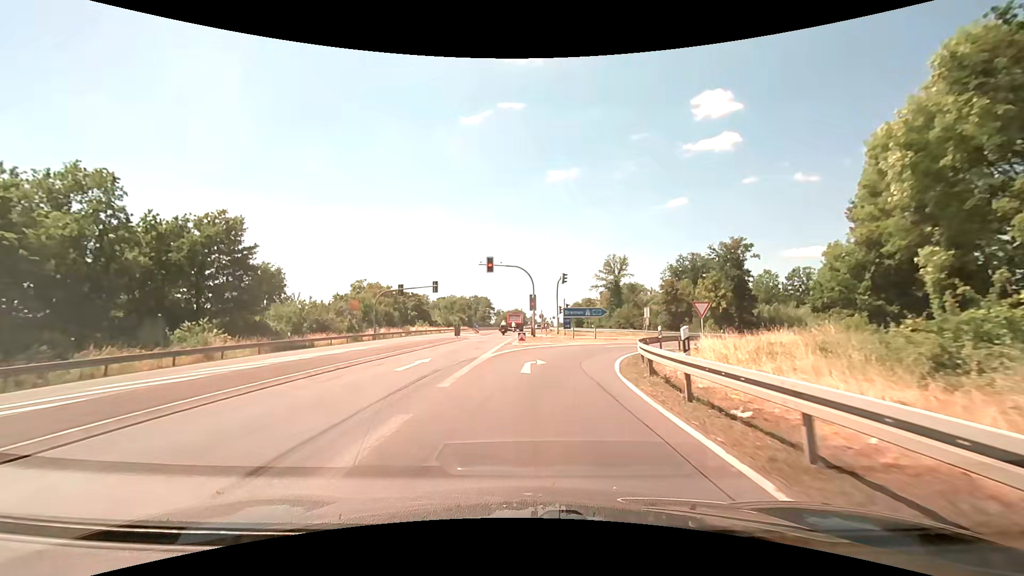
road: primary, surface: asphalt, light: Day
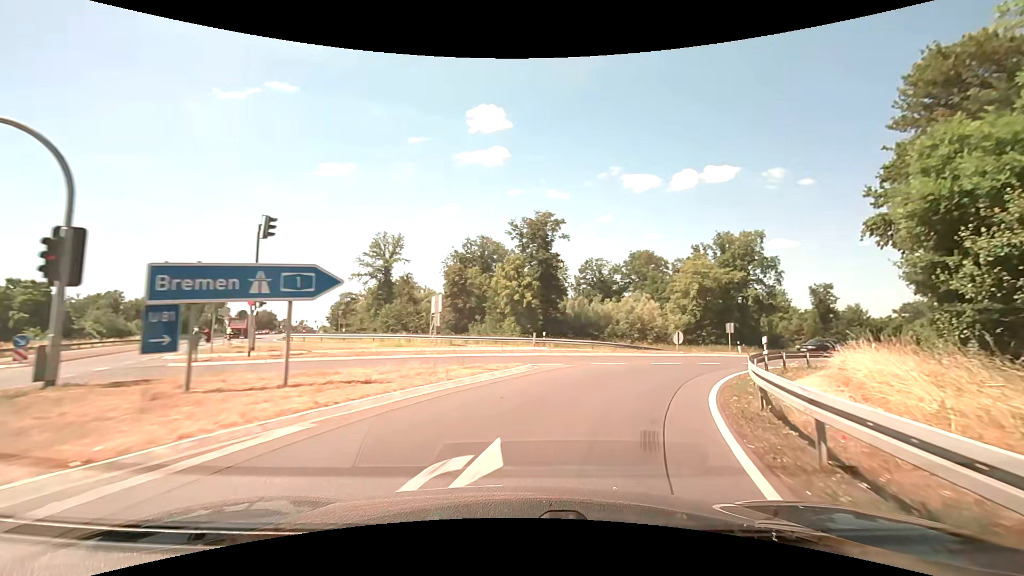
(+4.7, +28.0) m; +25°
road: motorway_link
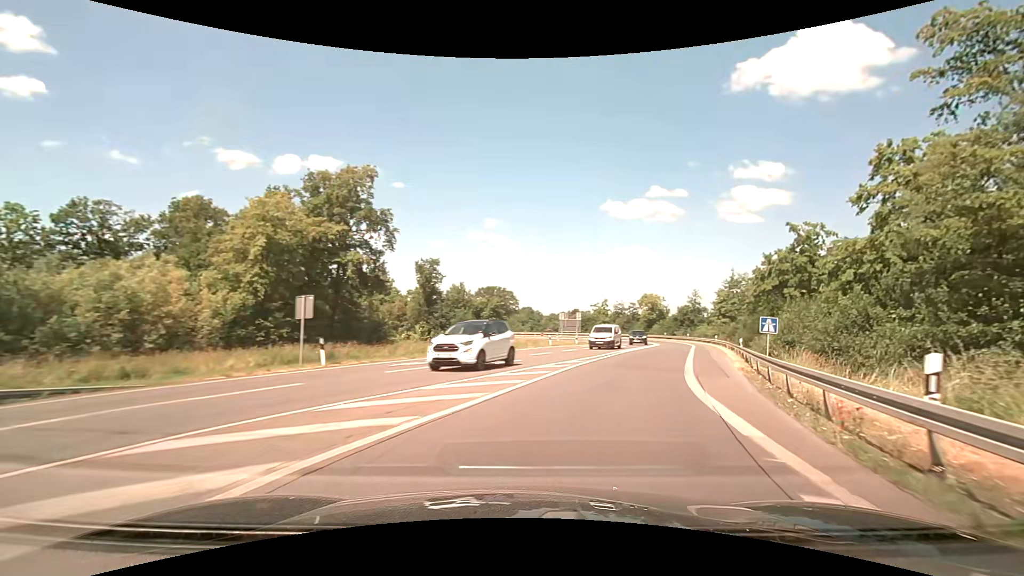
(+10.9, +28.0) m; +43°
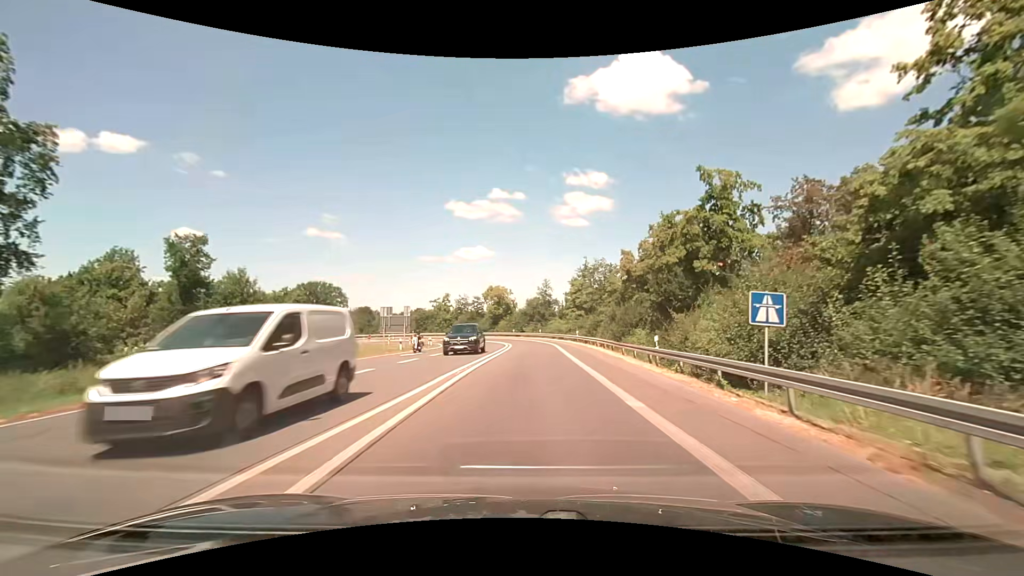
(+3.3, +17.5) m; +19°
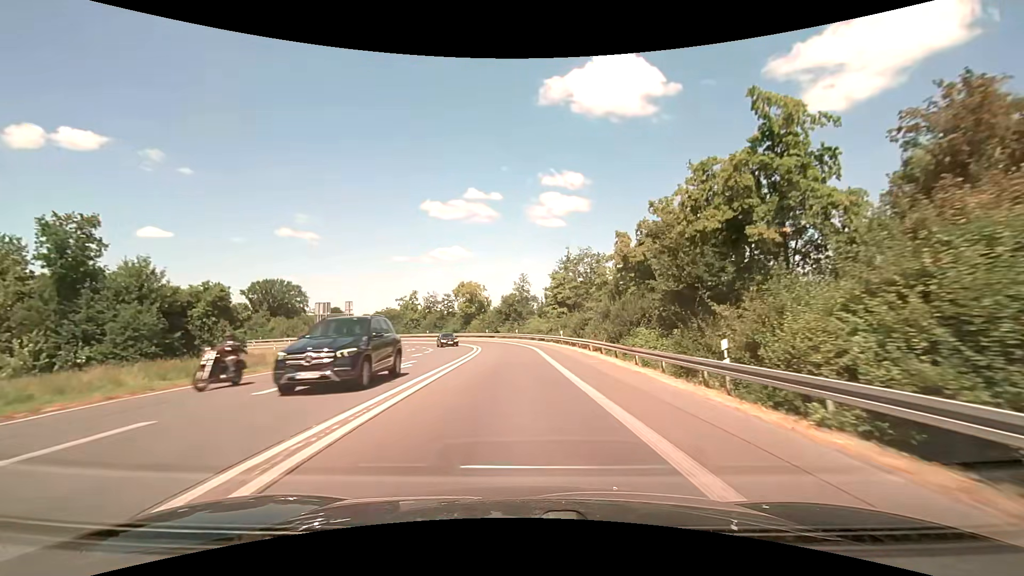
(+0.3, +10.0) m; +3°
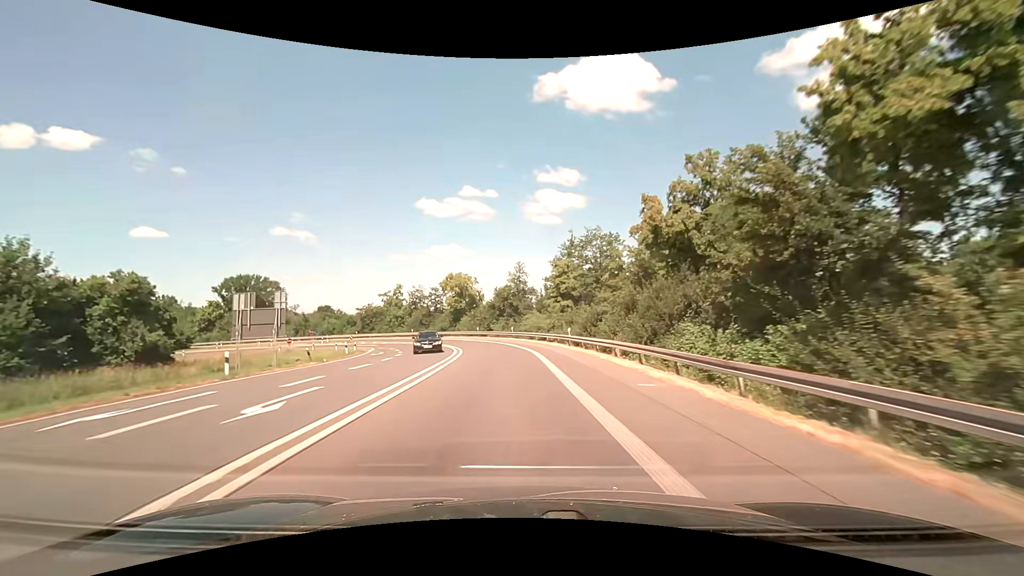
(+0.1, +10.8) m; +1°
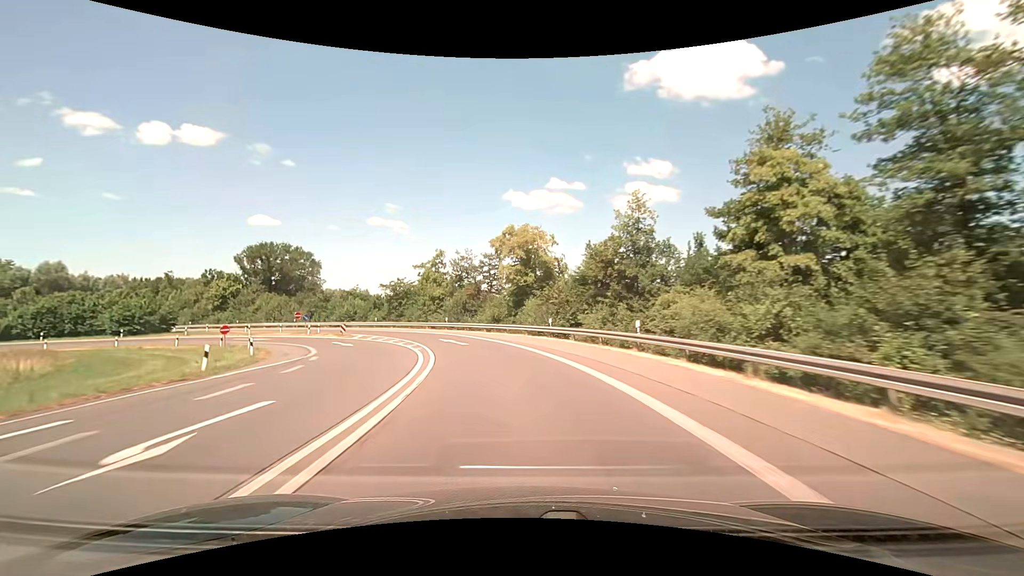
(-1.9, +34.1) m; -9°
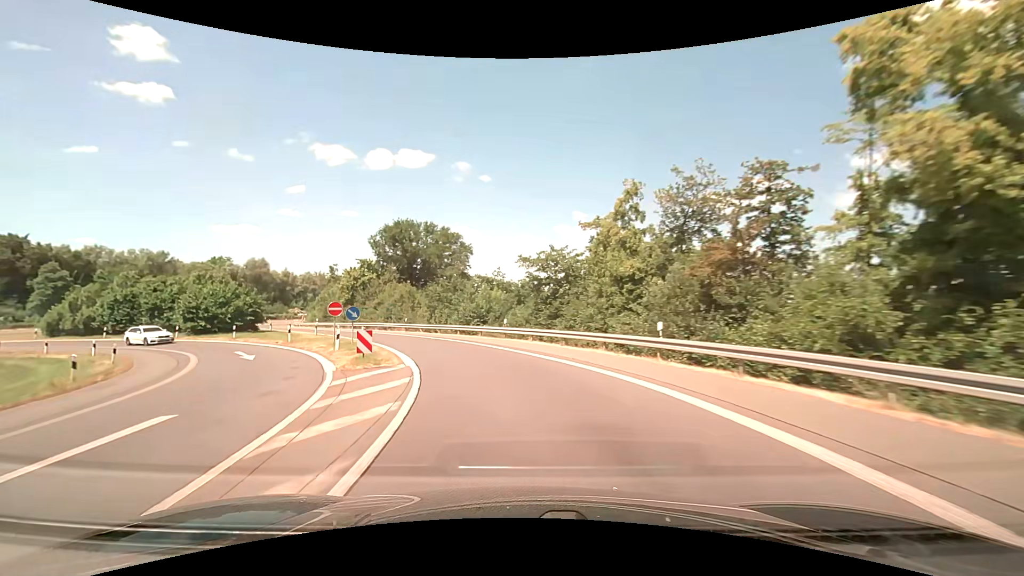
(-5.3, +32.6) m; -20°
(-1, +10) (-3, +20) (-7, +29) (-11, +38) (-17, +46) (-23, +54) (-29, +62) (-36, +70) (-42, +78) (-47, +86) m
